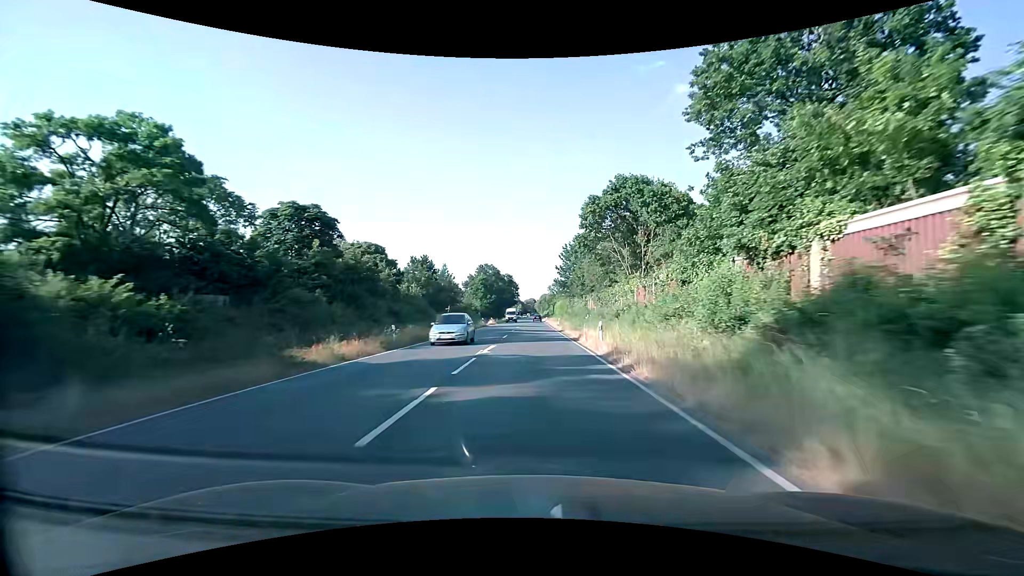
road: primary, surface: asphalt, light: Day
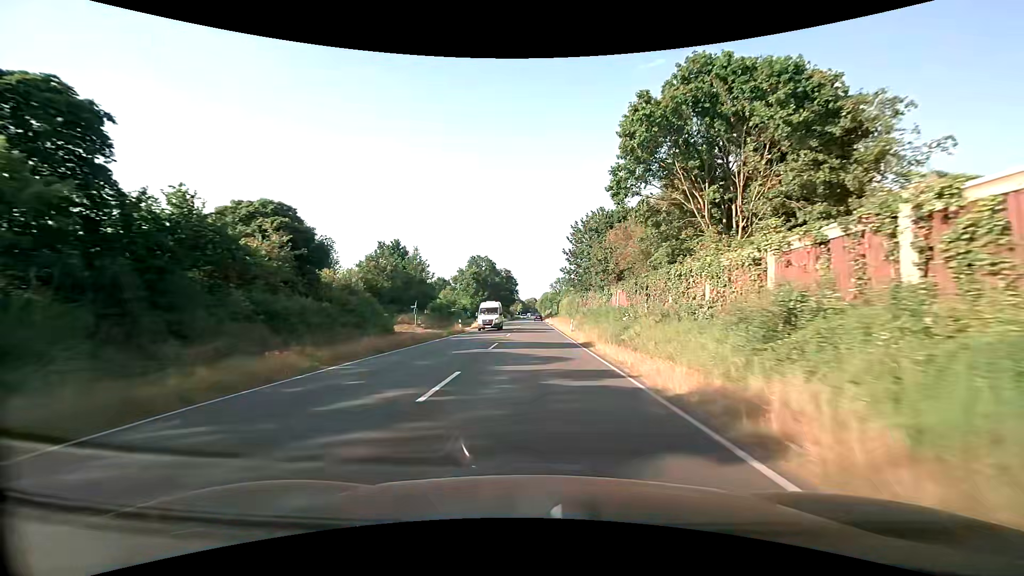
(-0.2, +21.6) m; 0°
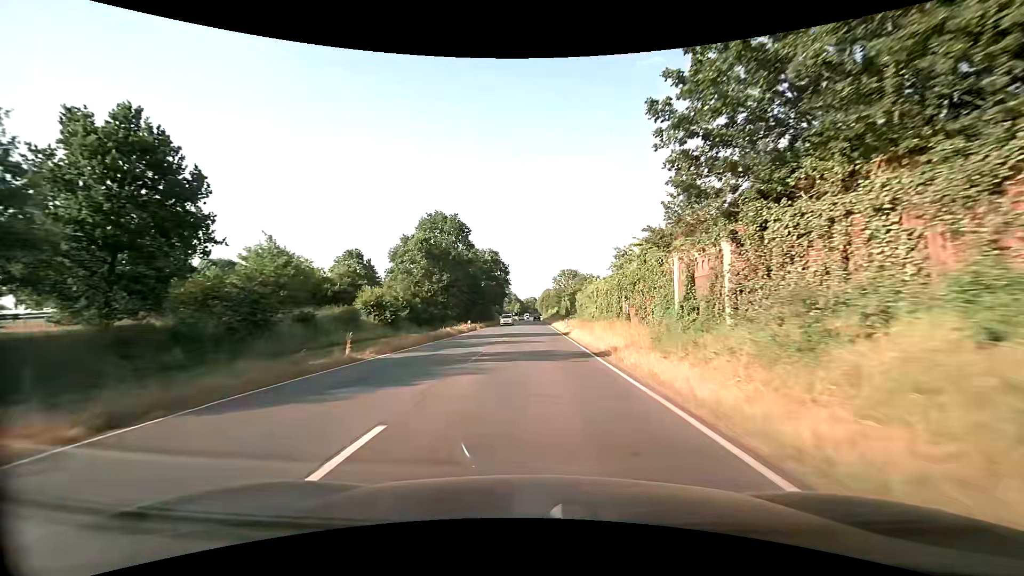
(0.0, +53.9) m; 0°
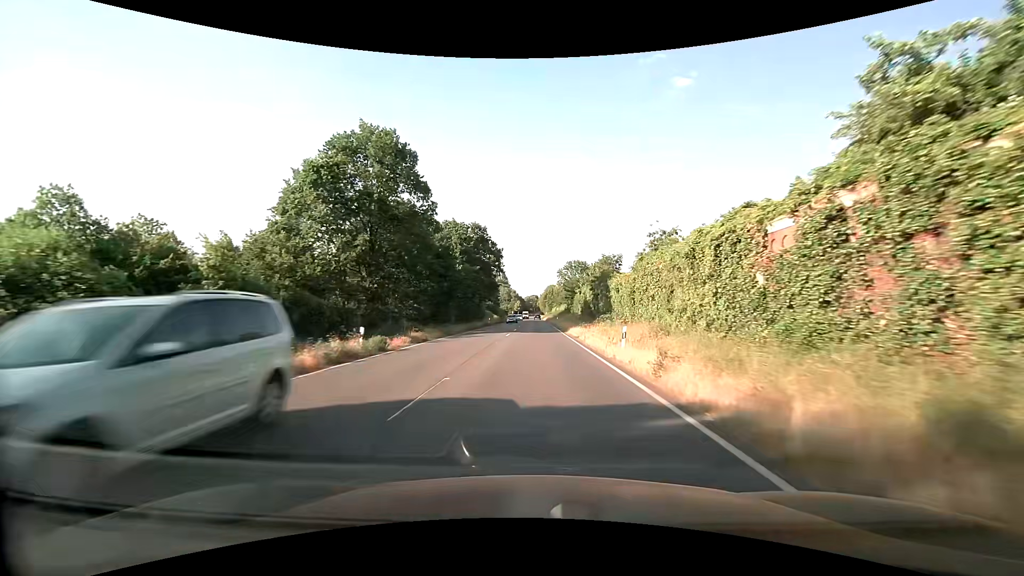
(0.0, +32.3) m; 0°
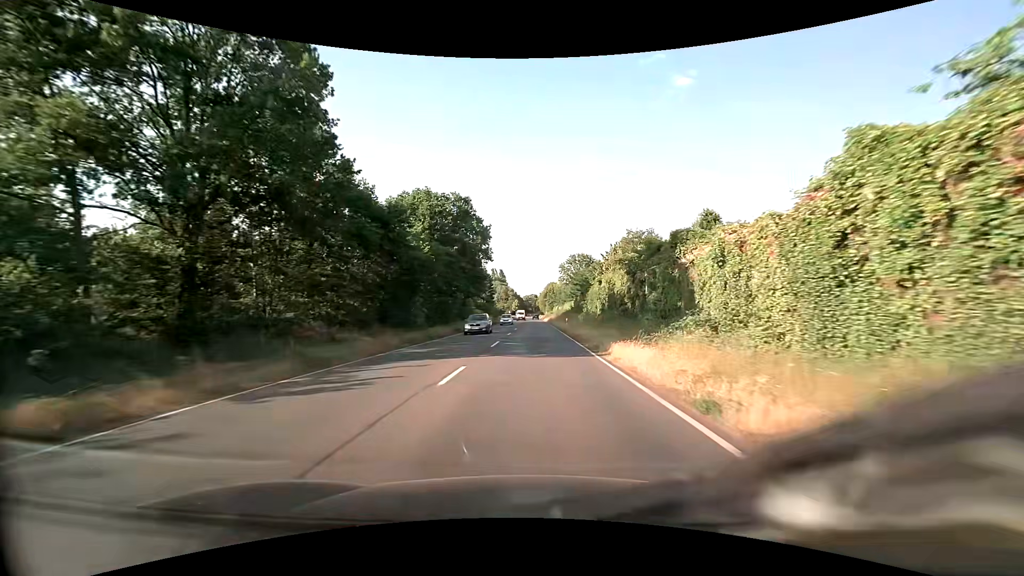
(-0.1, +21.5) m; 0°
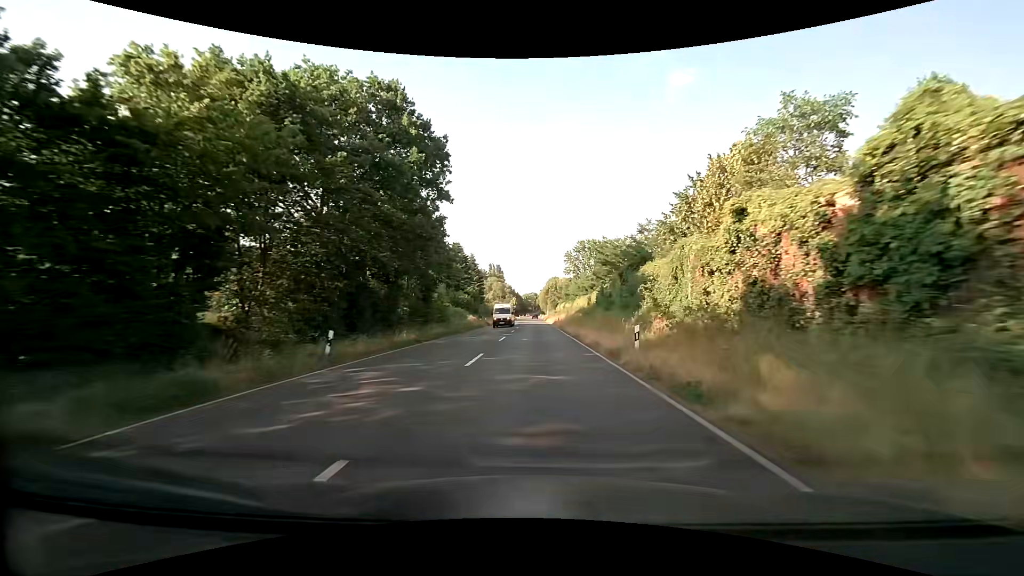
(0.0, +32.2) m; 0°
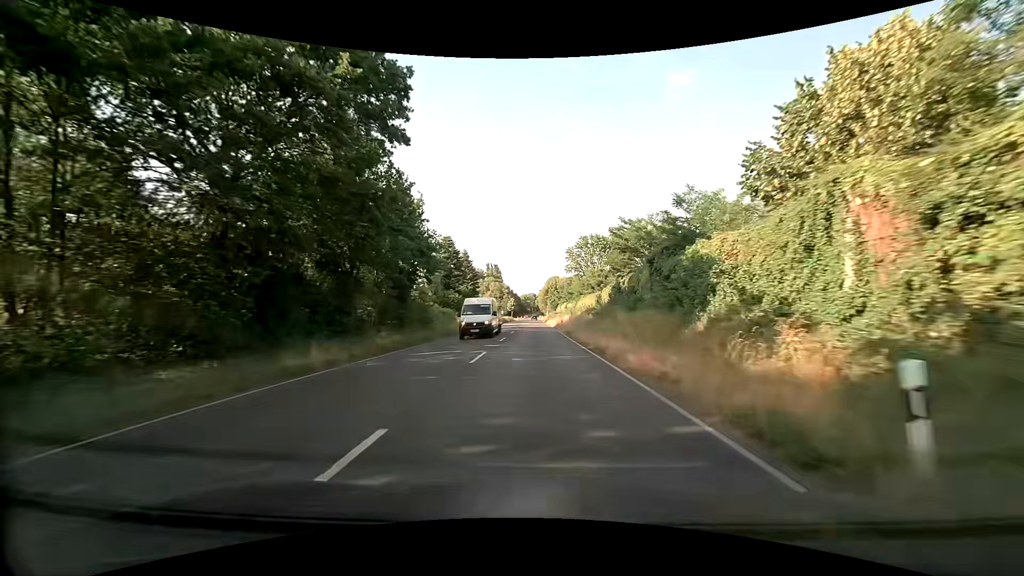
(0.0, +10.8) m; 0°
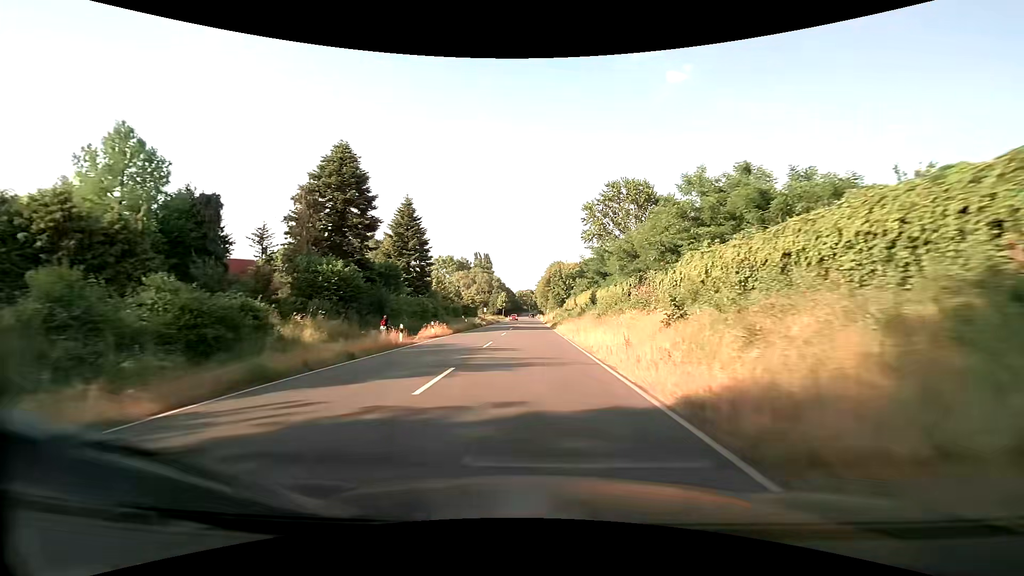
(+0.3, +53.8) m; +1°
(0, +10) (0, +20) (0, +30) (0, +40) (0, +50) (-1, +60) (-1, +70) (-1, +80) (-1, +90) (-1, +100) m
